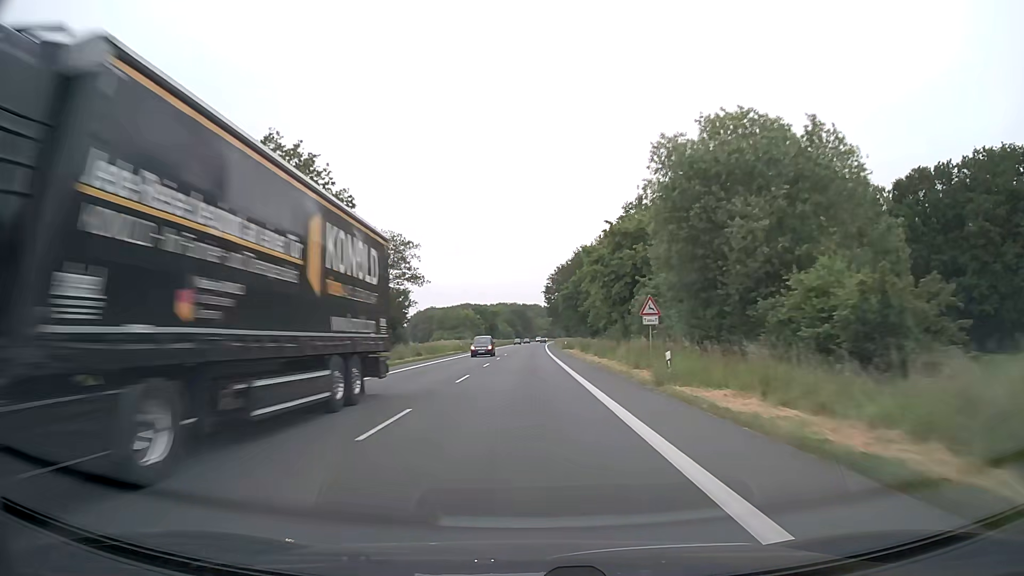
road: primary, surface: asphalt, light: Day
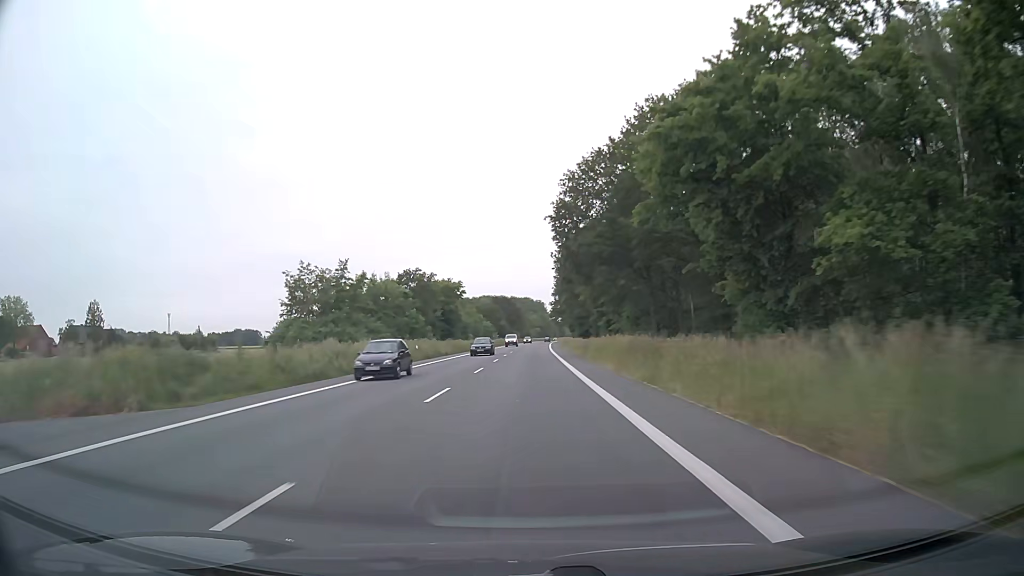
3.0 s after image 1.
(+0.4, +79.0) m; +1°
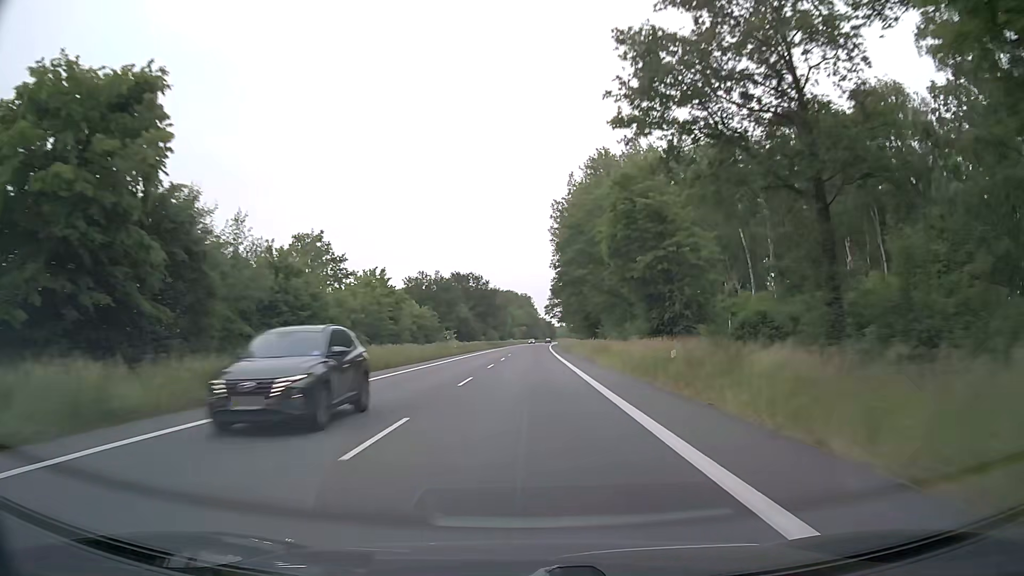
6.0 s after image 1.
(+0.5, +78.9) m; +1°
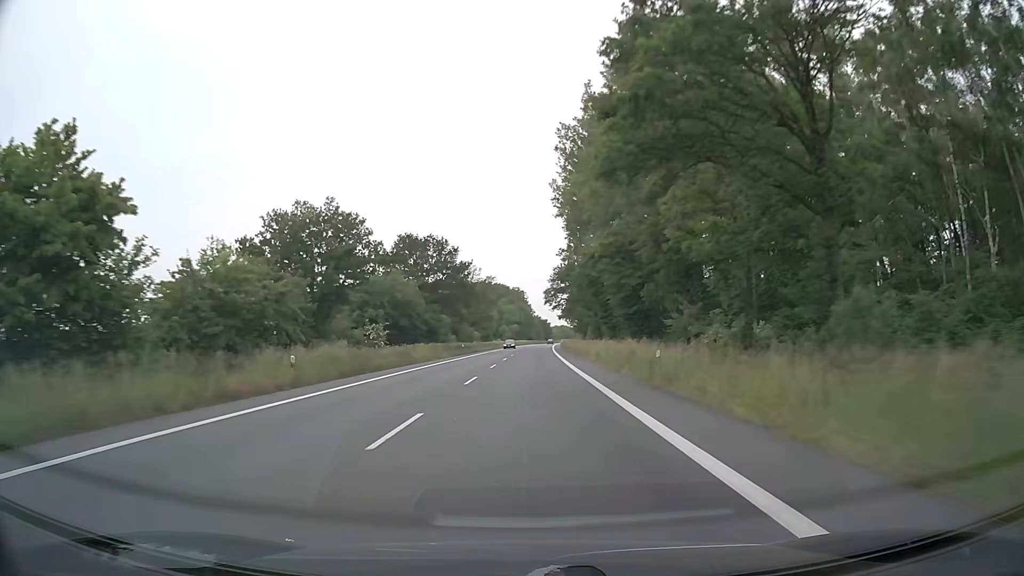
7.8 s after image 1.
(+0.7, +47.4) m; +1°
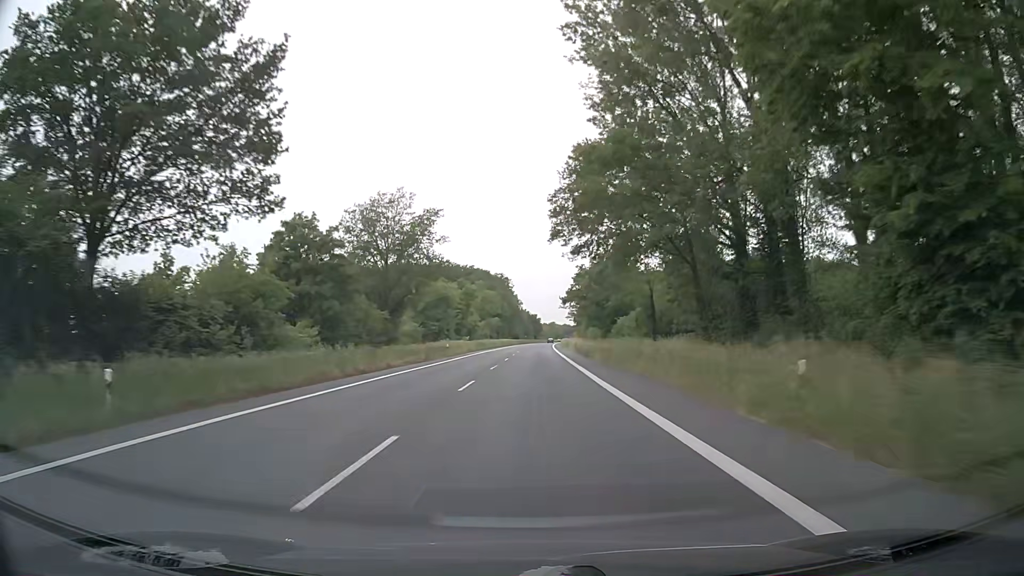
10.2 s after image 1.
(+0.6, +63.2) m; +1°
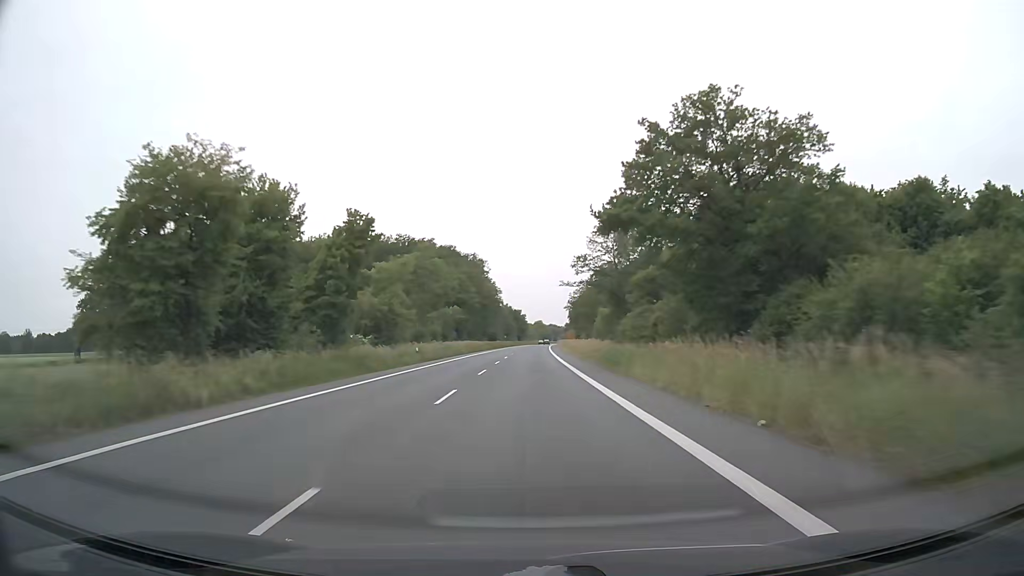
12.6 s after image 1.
(+0.6, +63.3) m; +1°
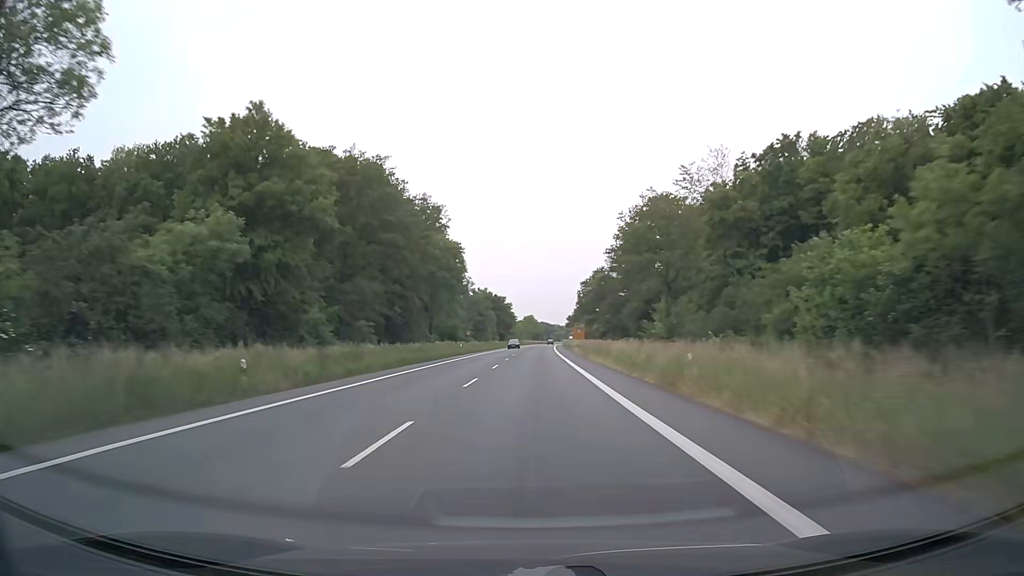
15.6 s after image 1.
(+0.7, +79.2) m; +1°
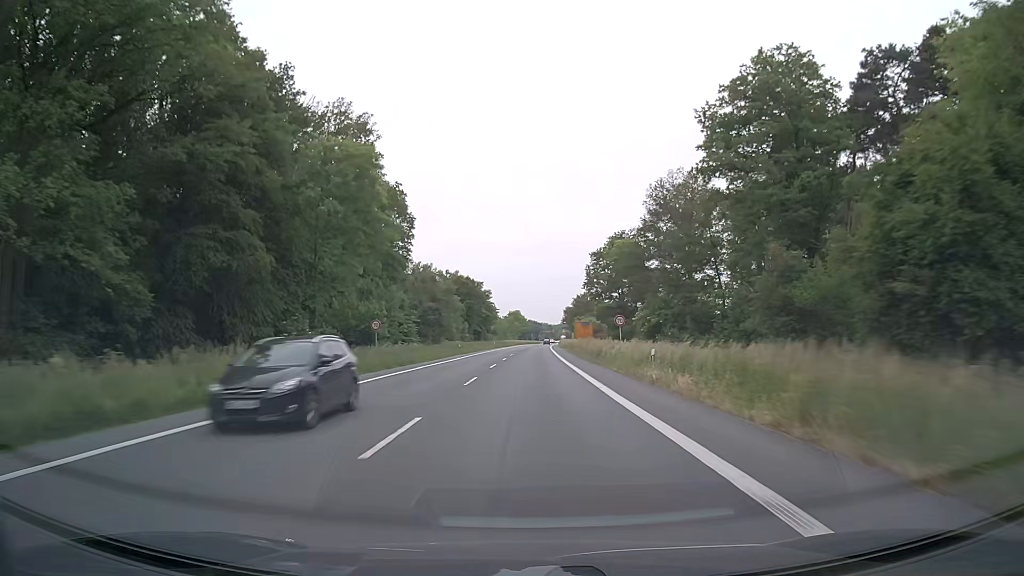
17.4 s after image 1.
(+0.3, +47.5) m; +1°
(0, +10) (0, +20) (0, +30) (0, +40) (0, +50) (+1, +60) (+1, +70) (+1, +80) (+1, +90) (+1, +100) m
